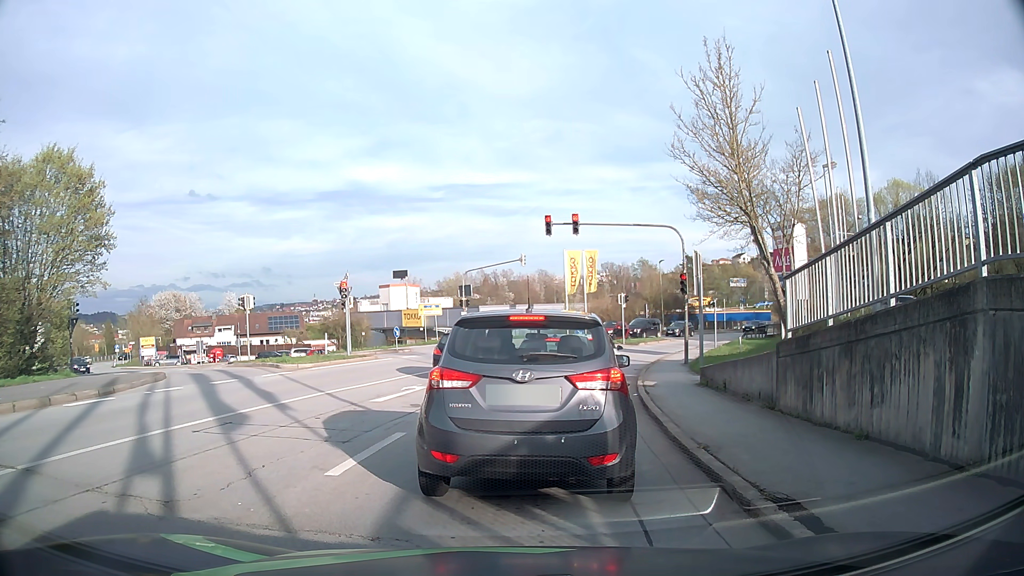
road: tertiary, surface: asphalt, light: Day
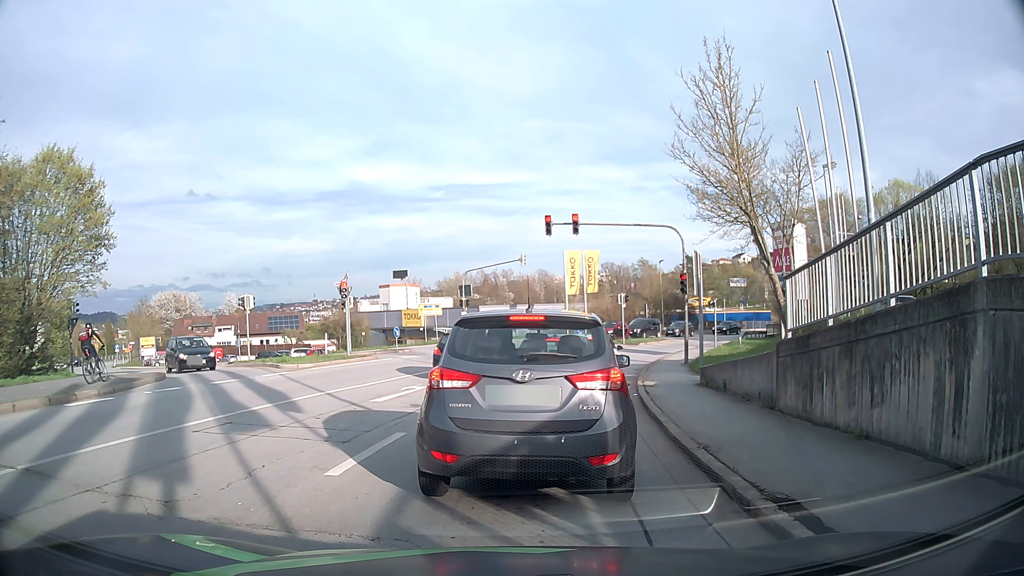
(0.0, 0.0) m; 0°
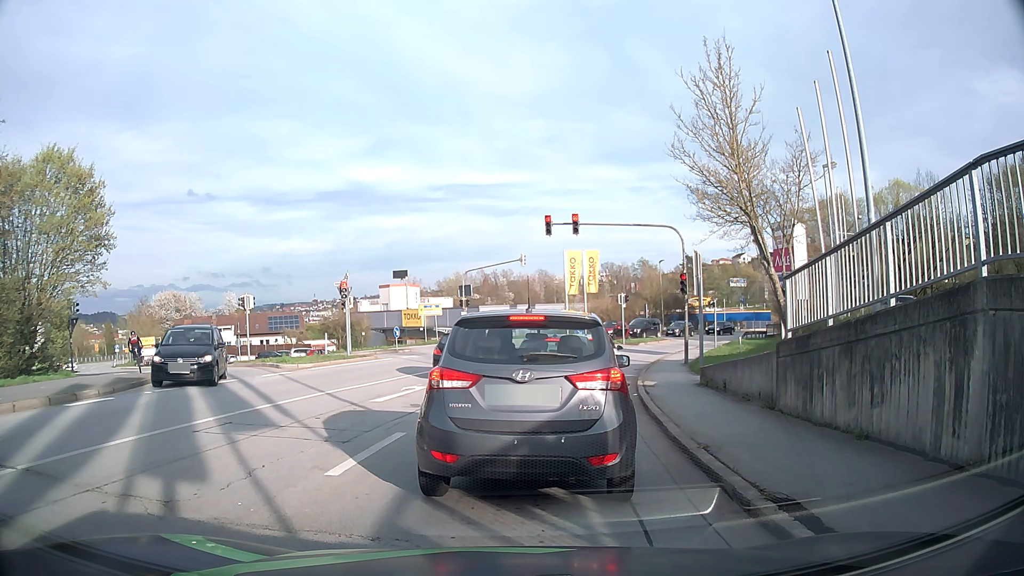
(0.0, 0.0) m; 0°
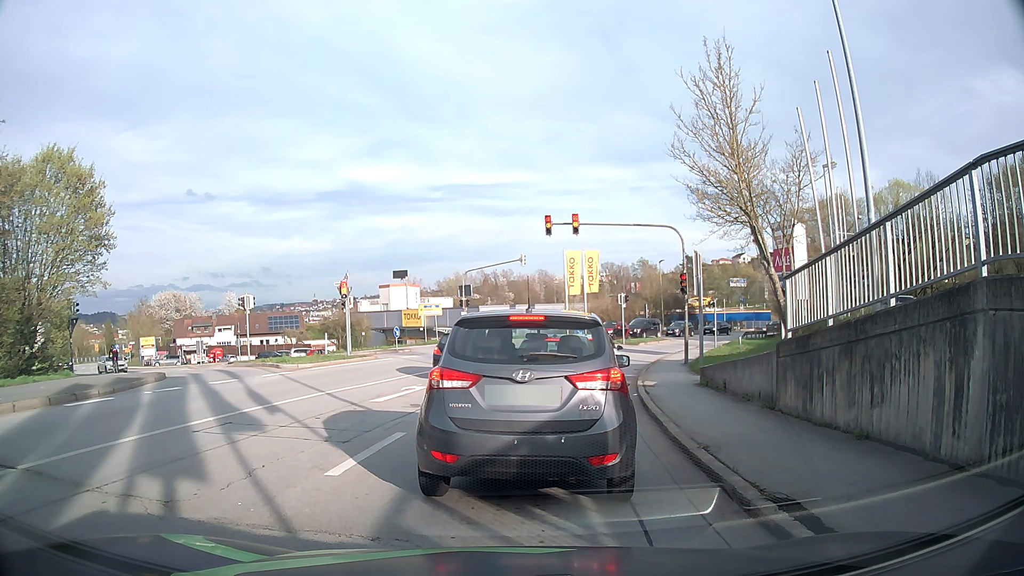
(0.0, 0.0) m; 0°
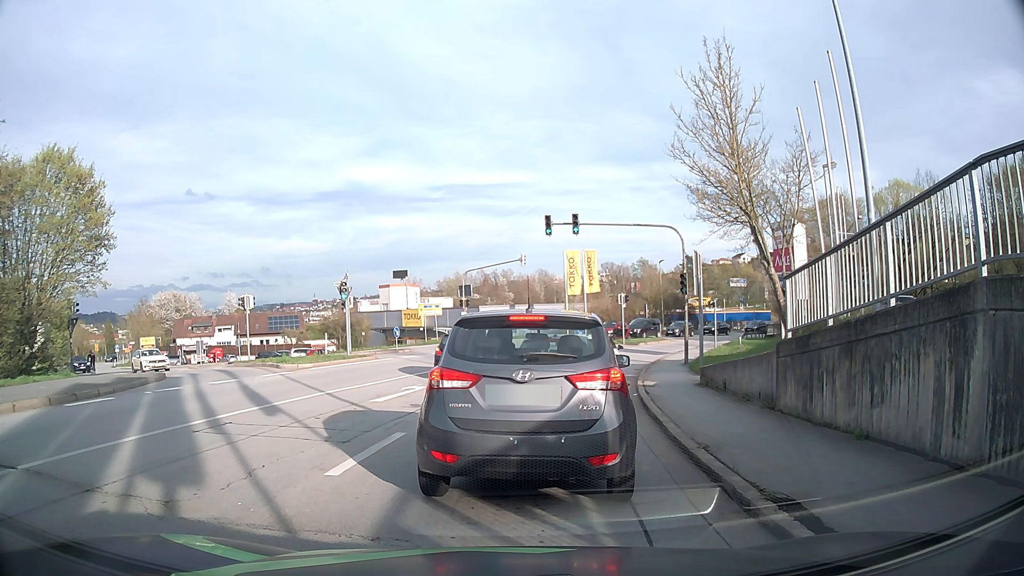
(0.0, 0.0) m; 0°
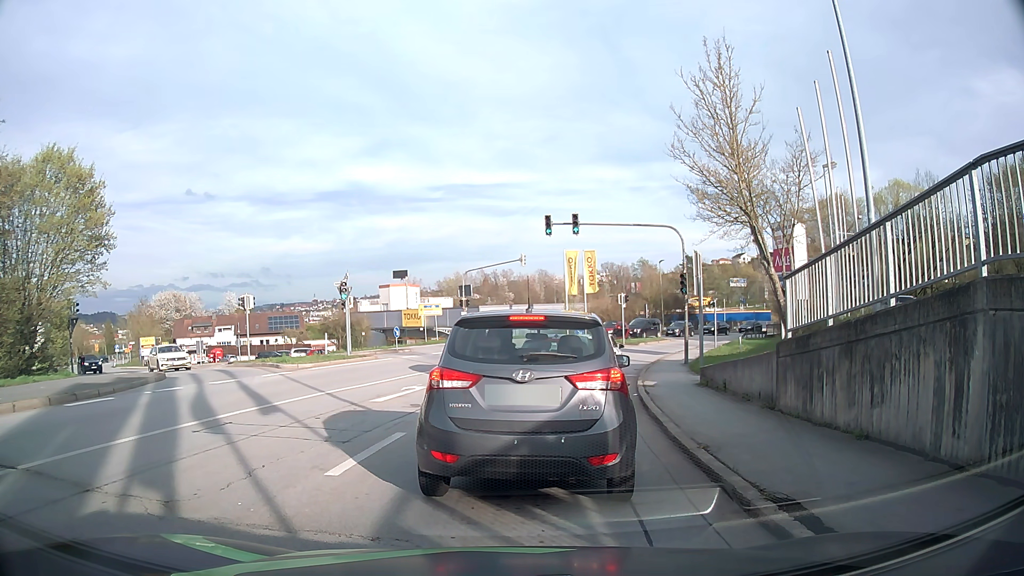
(0.0, 0.0) m; 0°
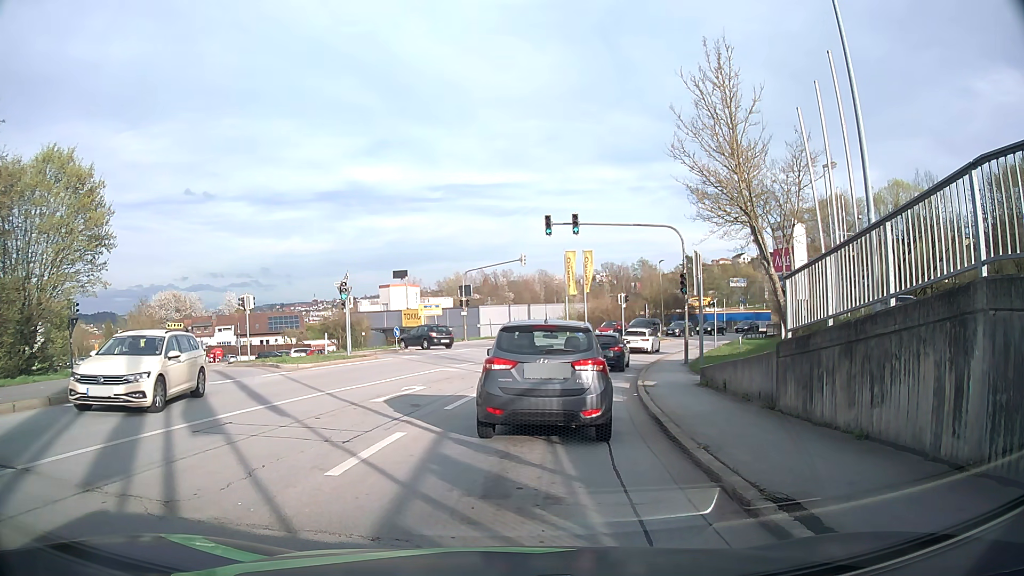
(0.0, 0.0) m; 0°
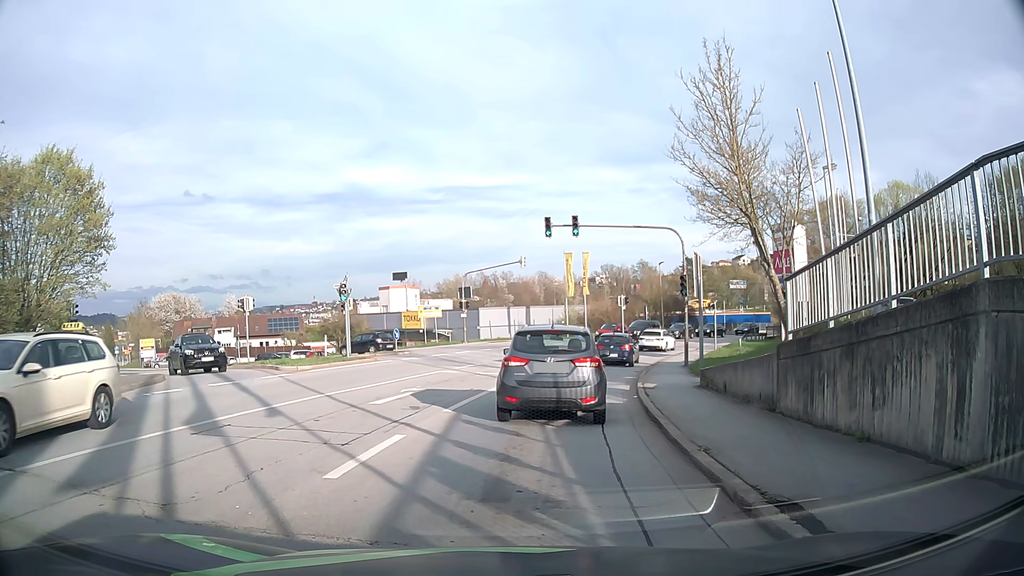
(0.0, 0.0) m; 0°
(+1, +10) (+2, +20) (+5, +29) (+9, +39) (+14, +47) (+19, +56) (+25, +64) (+32, +71) (+39, +78) (+47, +84) m
